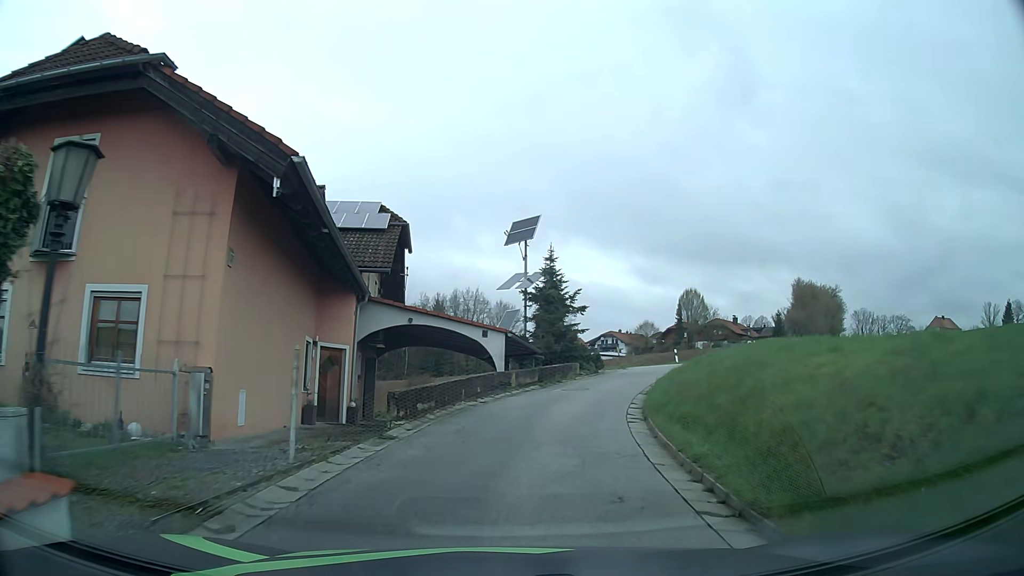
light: Day
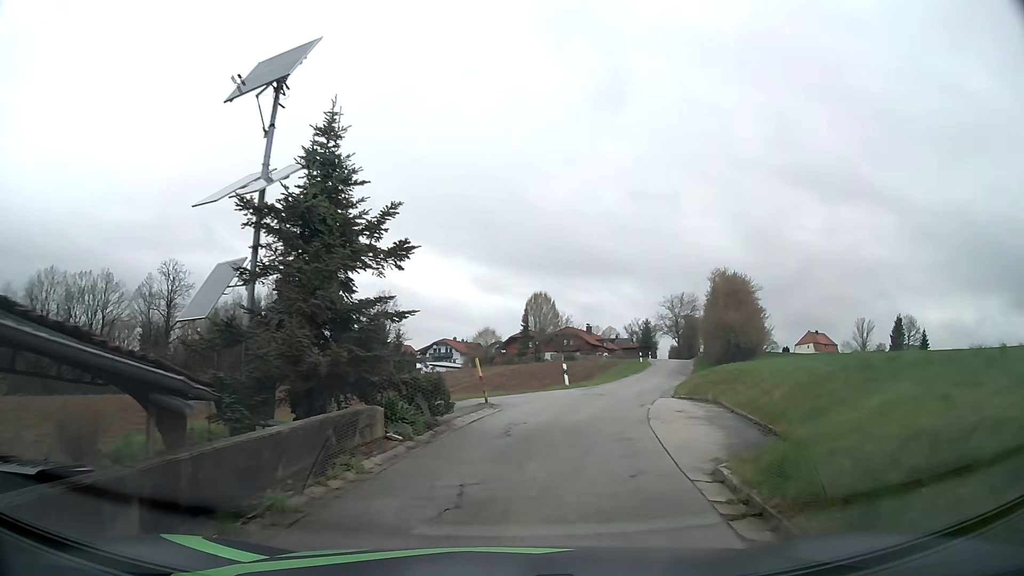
(+2.3, +19.3) m; +15°
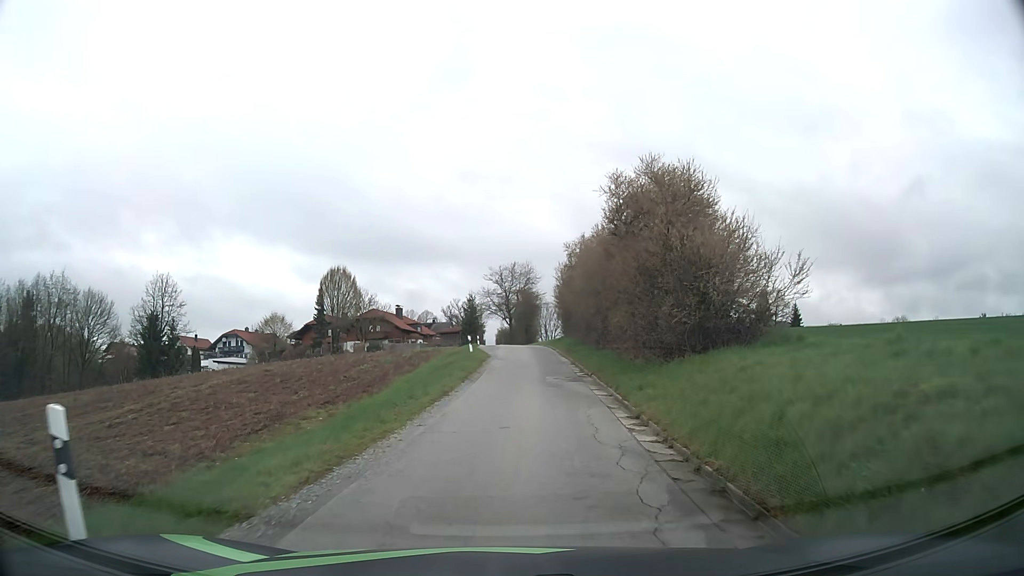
(+4.0, +24.0) m; +16°
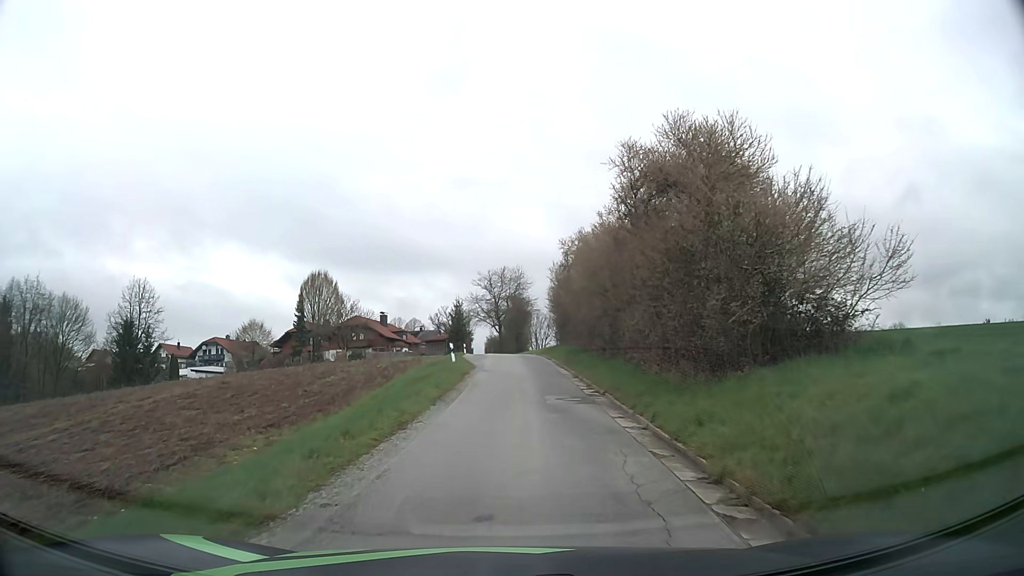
(+0.1, +5.1) m; +2°
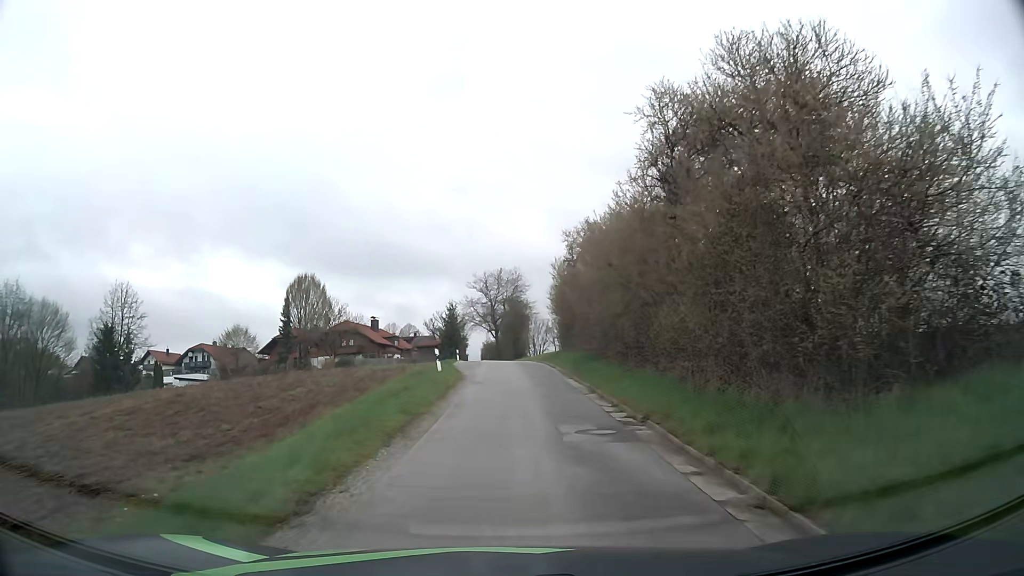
(0.0, +5.2) m; 0°
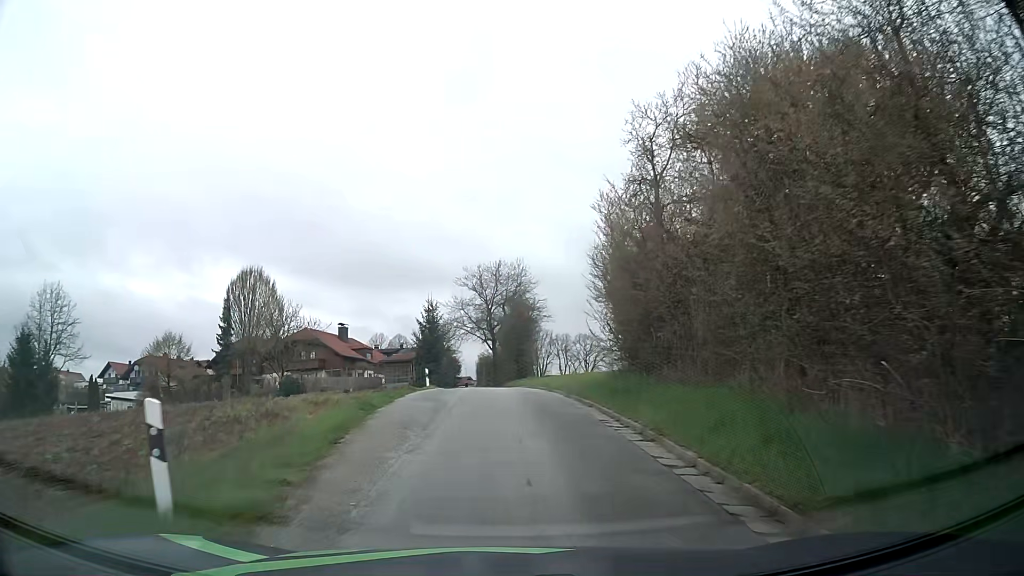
(0.0, +20.9) m; 0°
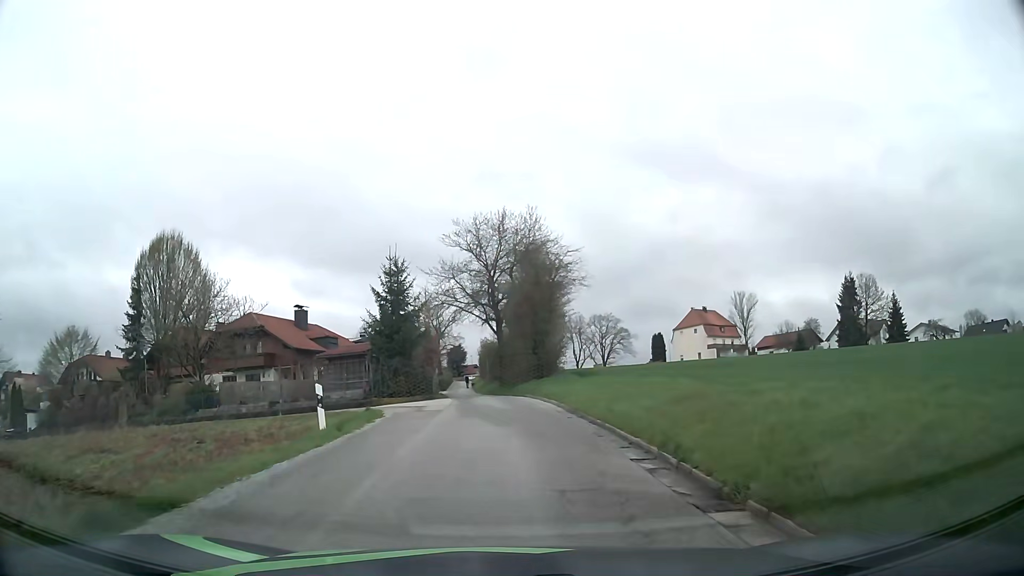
(-0.1, +20.7) m; 0°
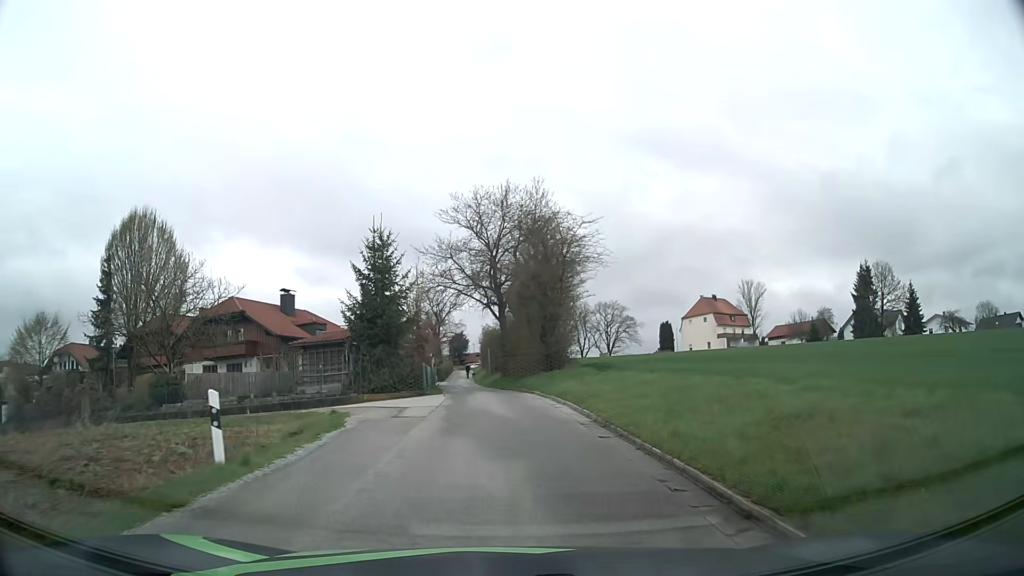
(-0.1, +5.0) m; -2°
(0, +10) (0, +20) (-1, +30) (-2, +40) (-3, +50) (-4, +60) (-5, +70) (-5, +80) (-5, +90) (-6, +100) m
